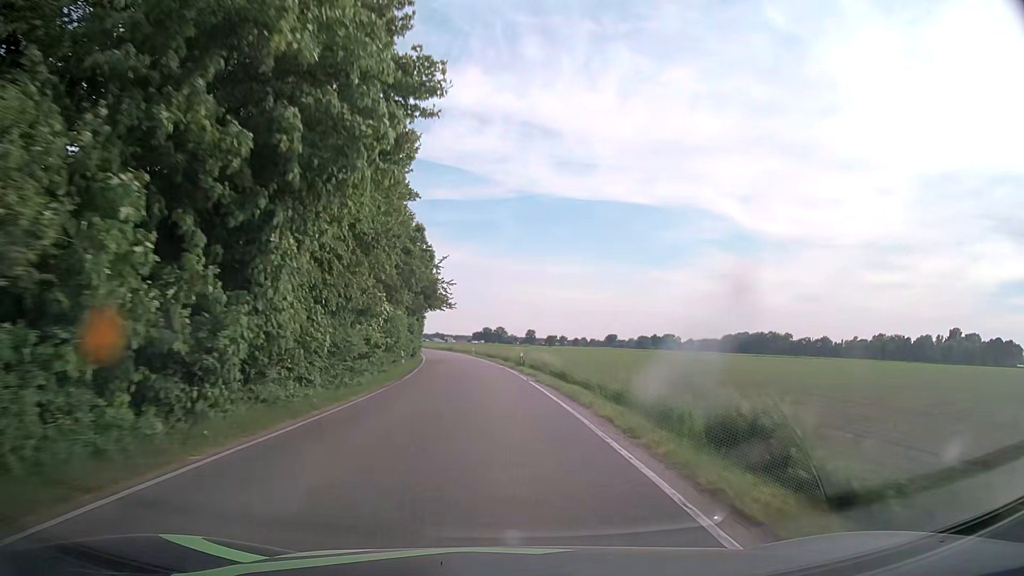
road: secondary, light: Day
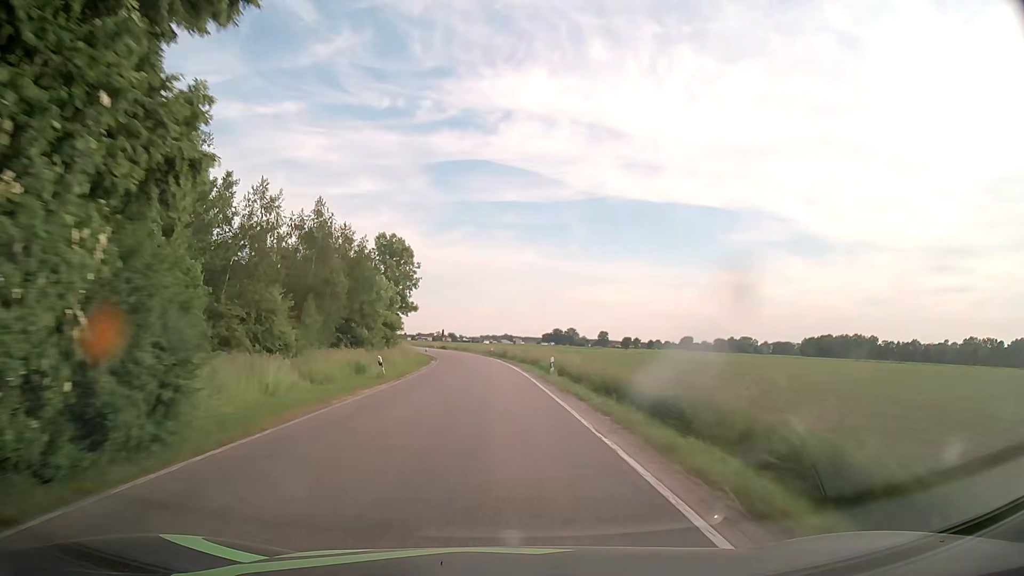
(-3.0, +53.7) m; -6°
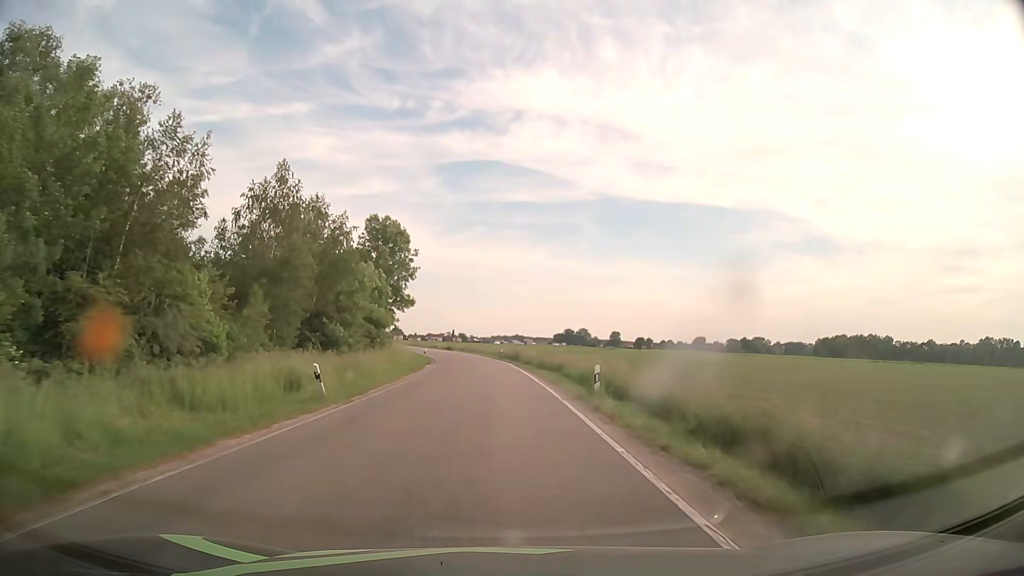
(-0.1, +10.8) m; -1°
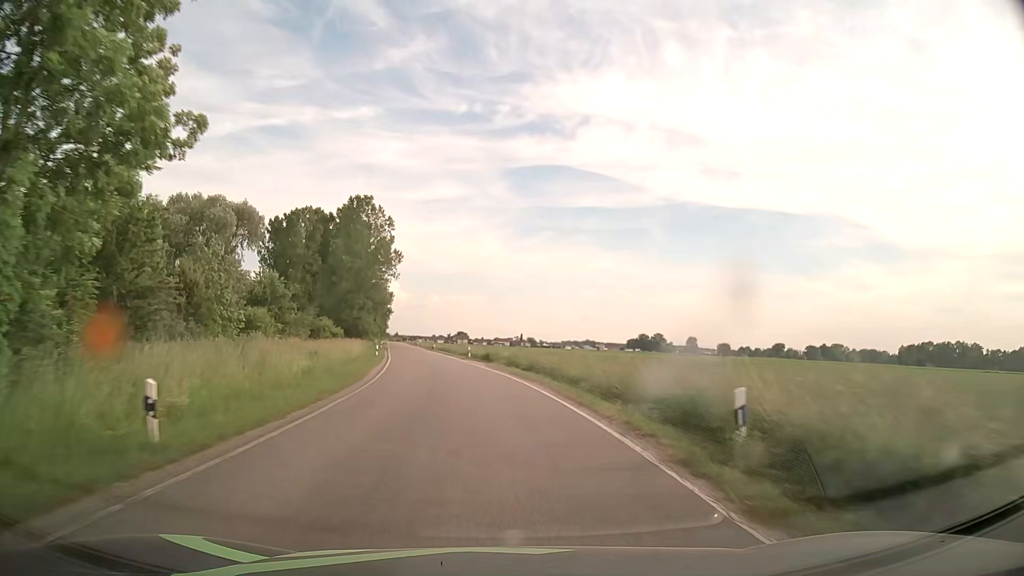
(-2.3, +53.8) m; -6°
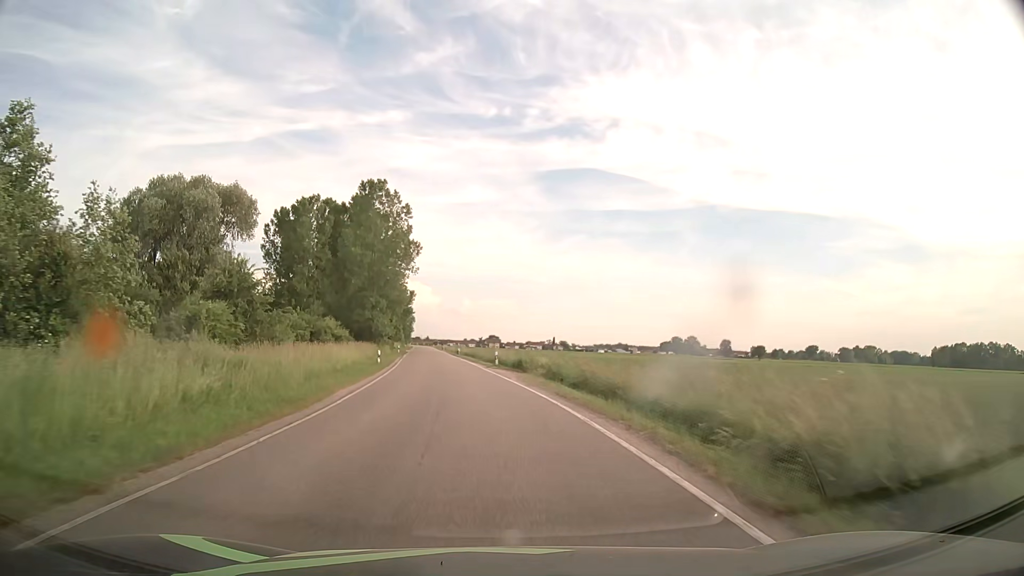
(-0.2, +10.7) m; -2°
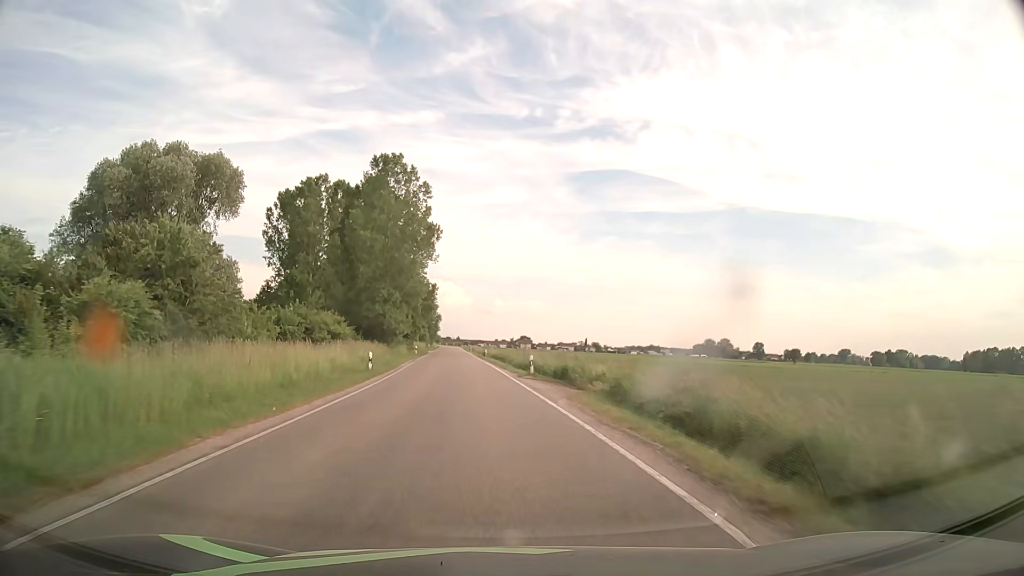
(-0.3, +10.7) m; -3°
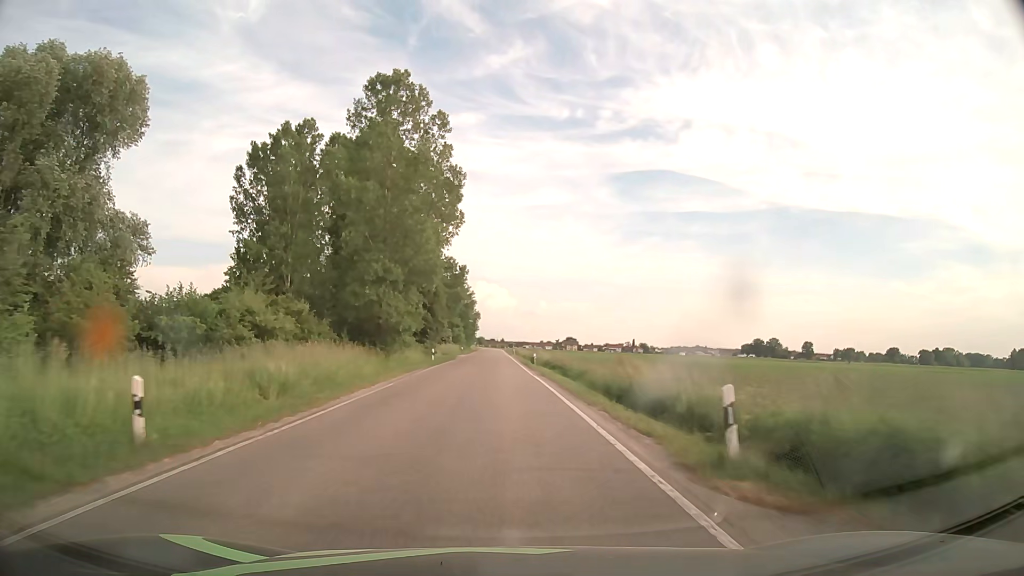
(-0.8, +21.4) m; -4°
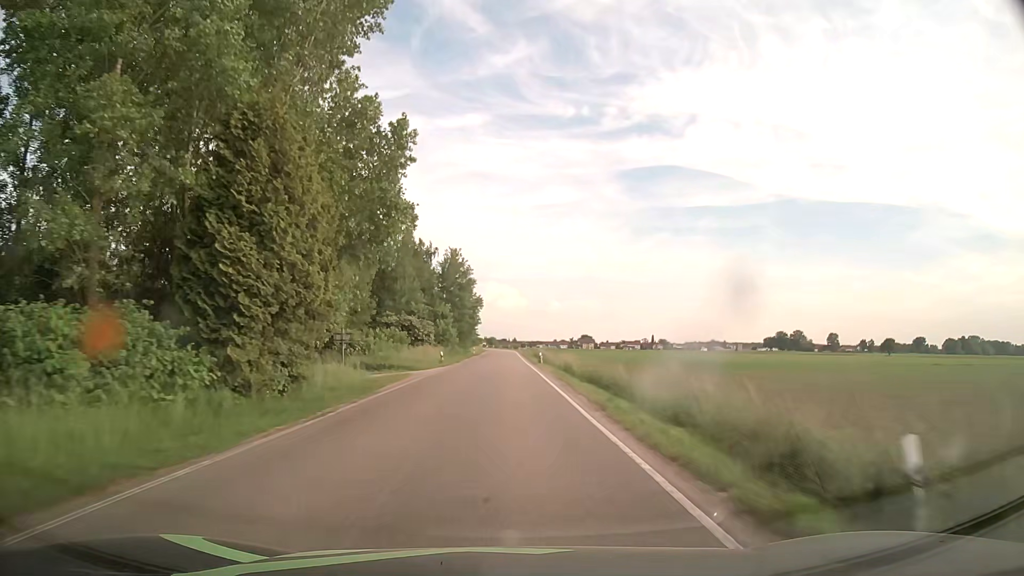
(-0.5, +42.9) m; -1°
(0, +10) (0, +20) (0, +30) (0, +40) (0, +50) (+1, +60) (+1, +70) (+1, +80) (+1, +90) (+1, +100) m
